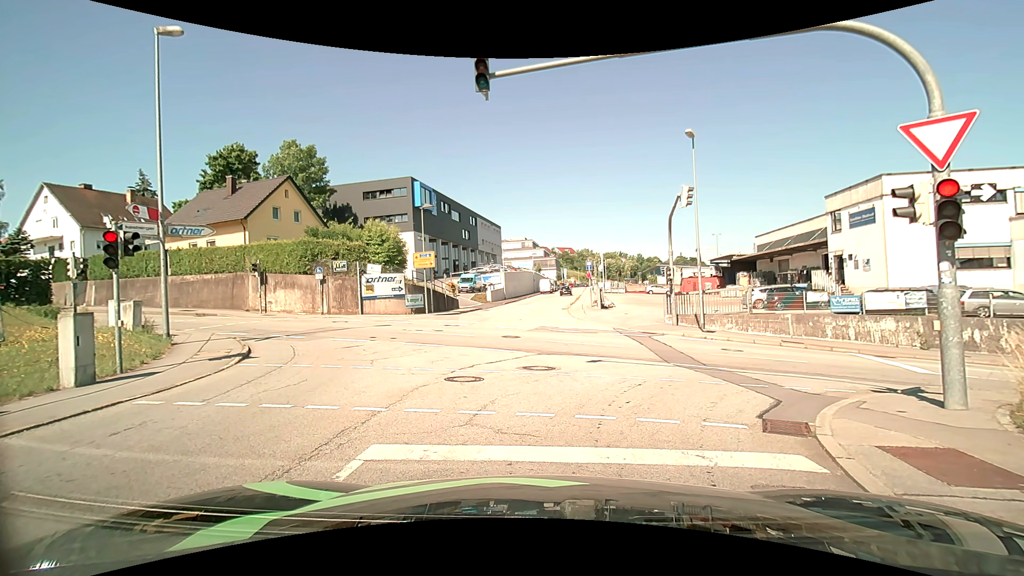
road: residential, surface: asphalt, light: Day
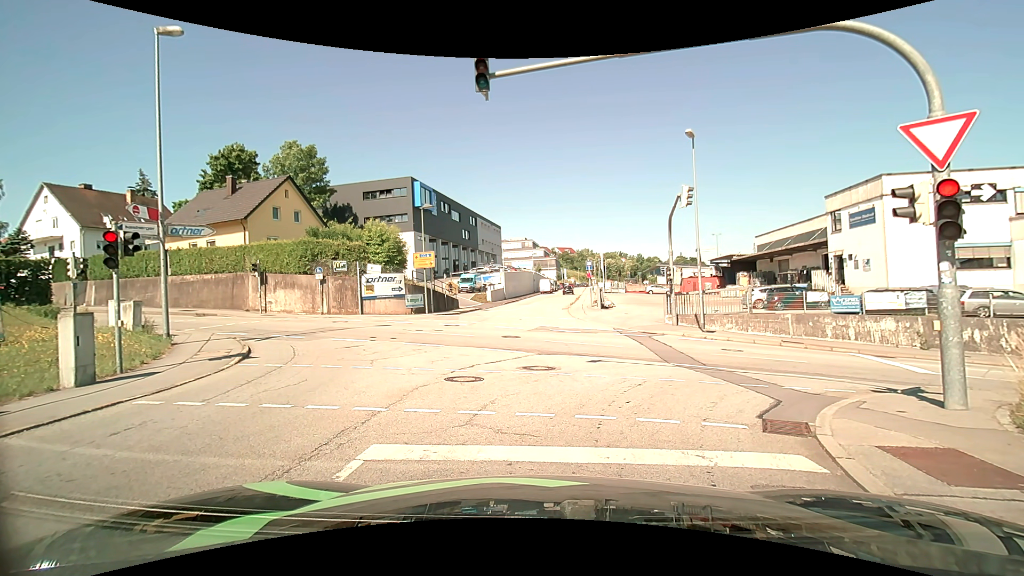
(0.0, 0.0) m; 0°
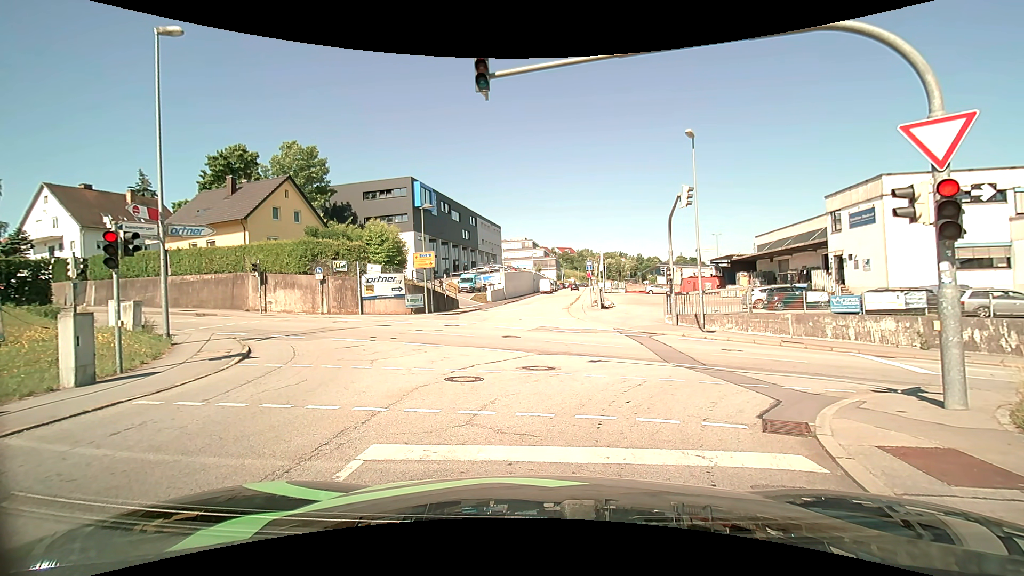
(0.0, 0.0) m; 0°
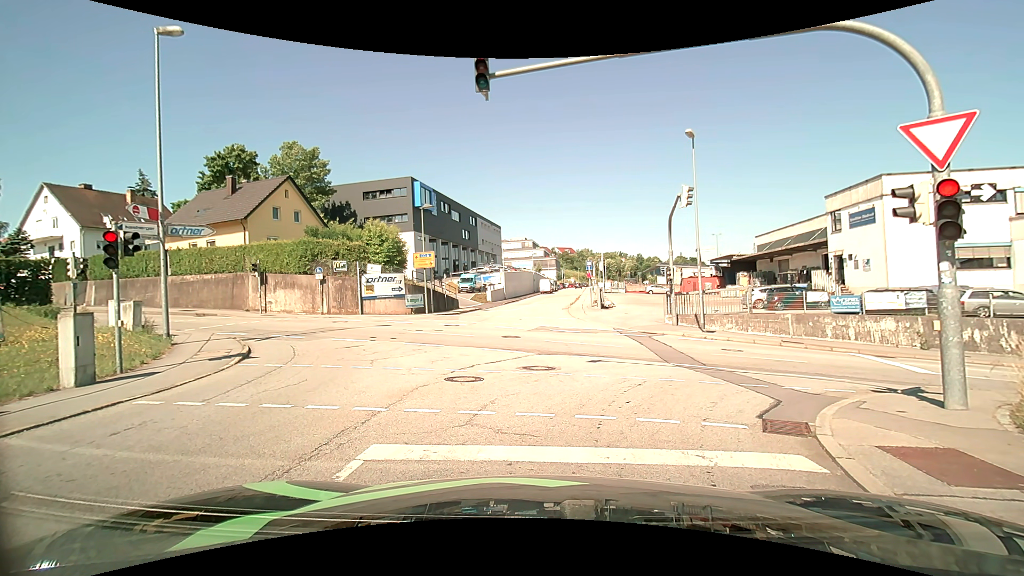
(0.0, 0.0) m; 0°
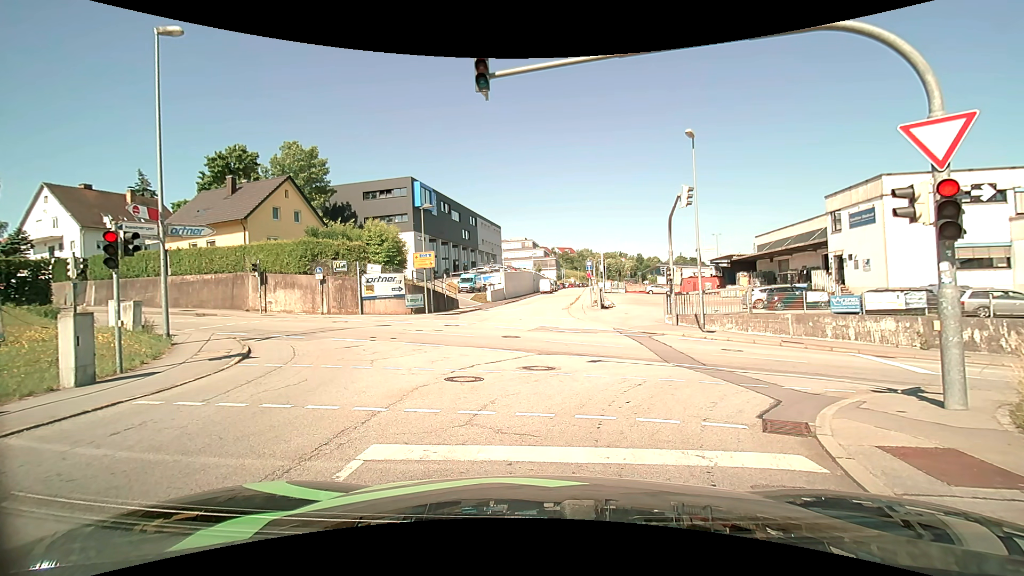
(0.0, 0.0) m; 0°
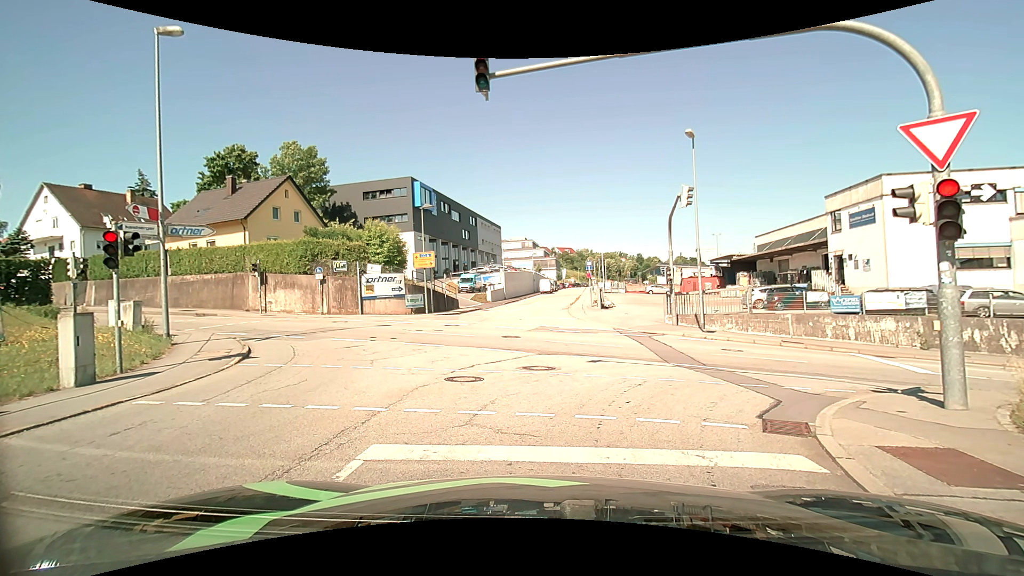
(0.0, 0.0) m; 0°
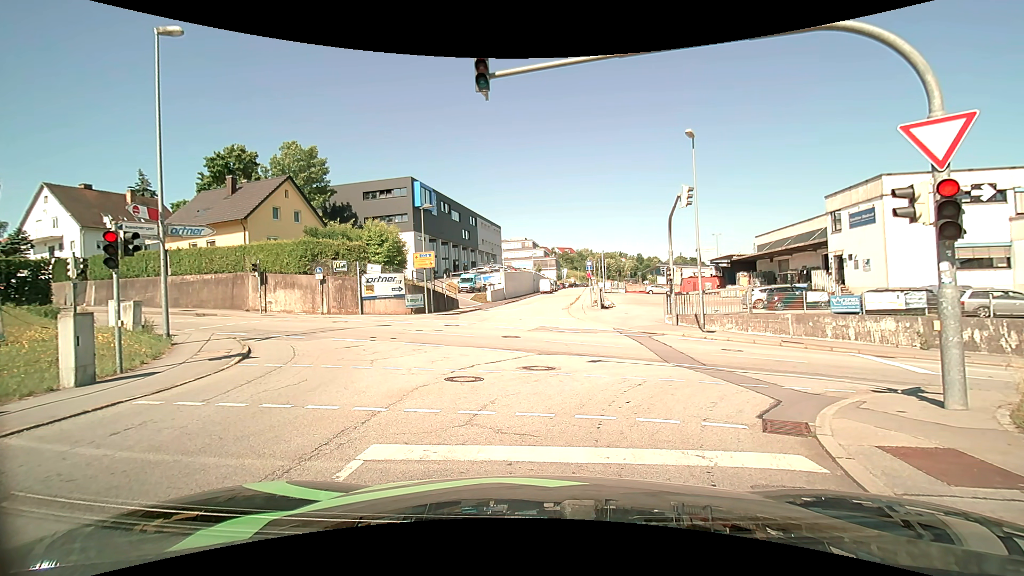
(0.0, 0.0) m; 0°
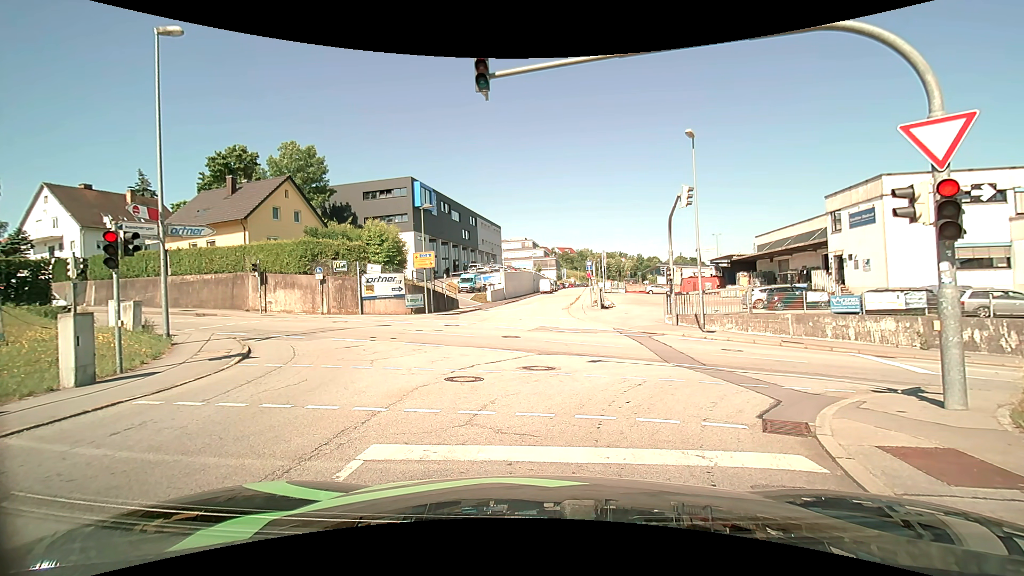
(0.0, 0.0) m; 0°
